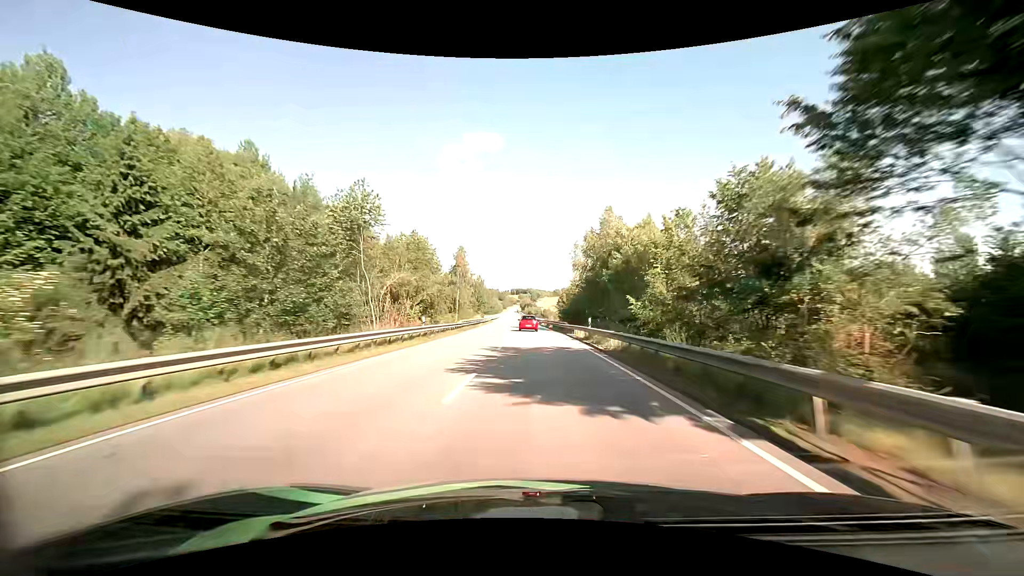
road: primary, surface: asphalt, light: Day
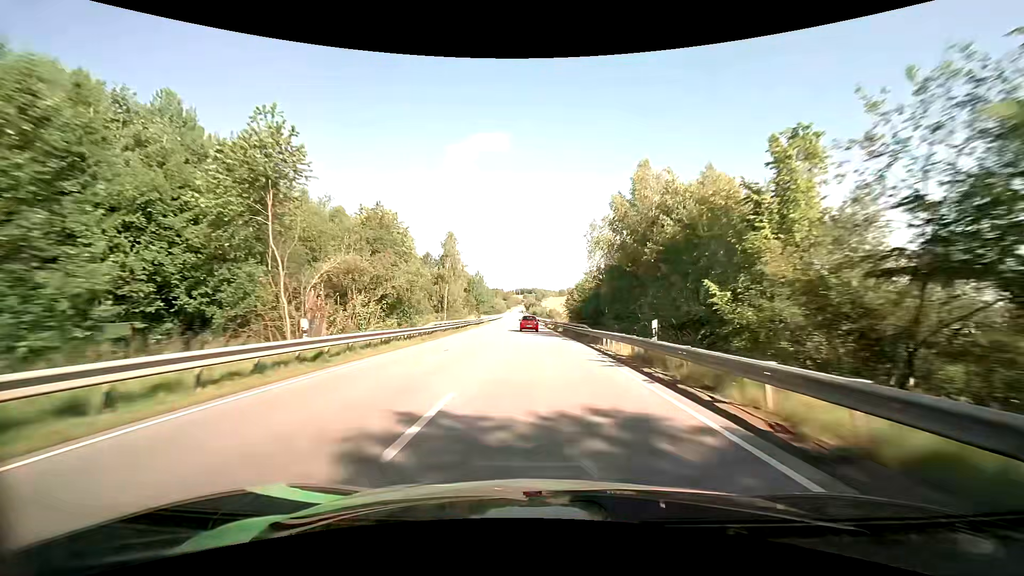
(-0.1, +14.8) m; 0°
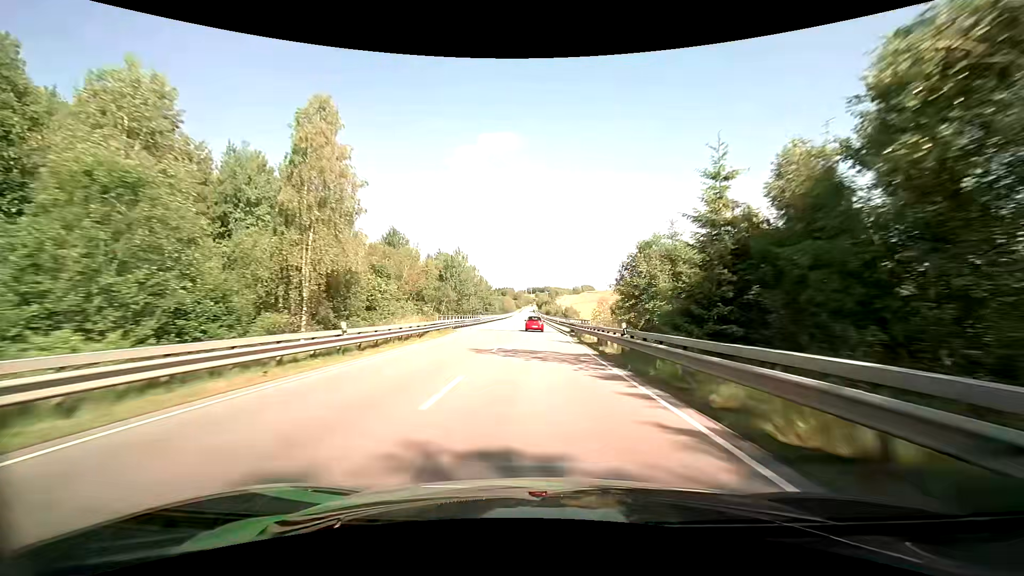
(-0.6, +44.9) m; -2°
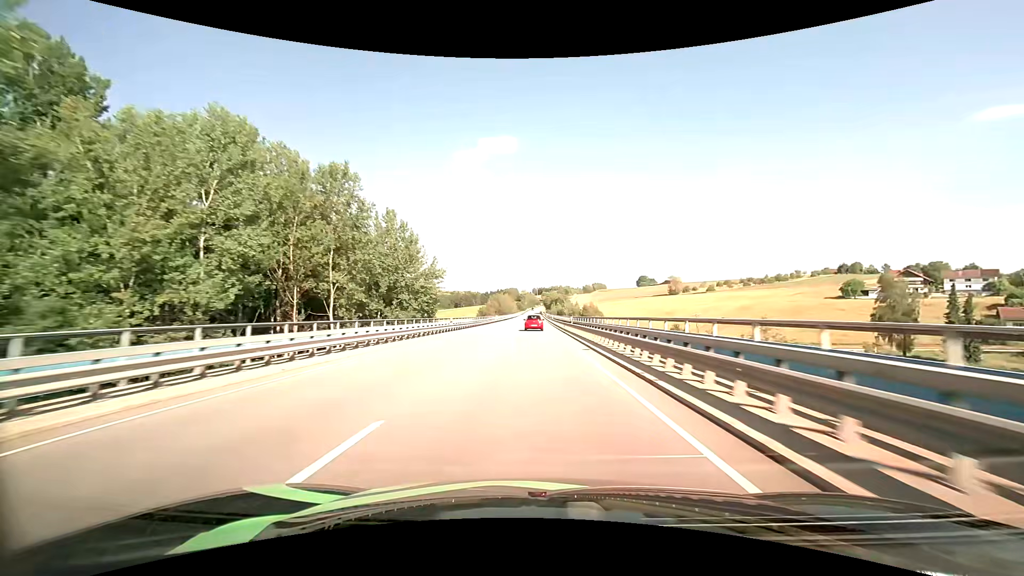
(-0.7, +75.8) m; -1°
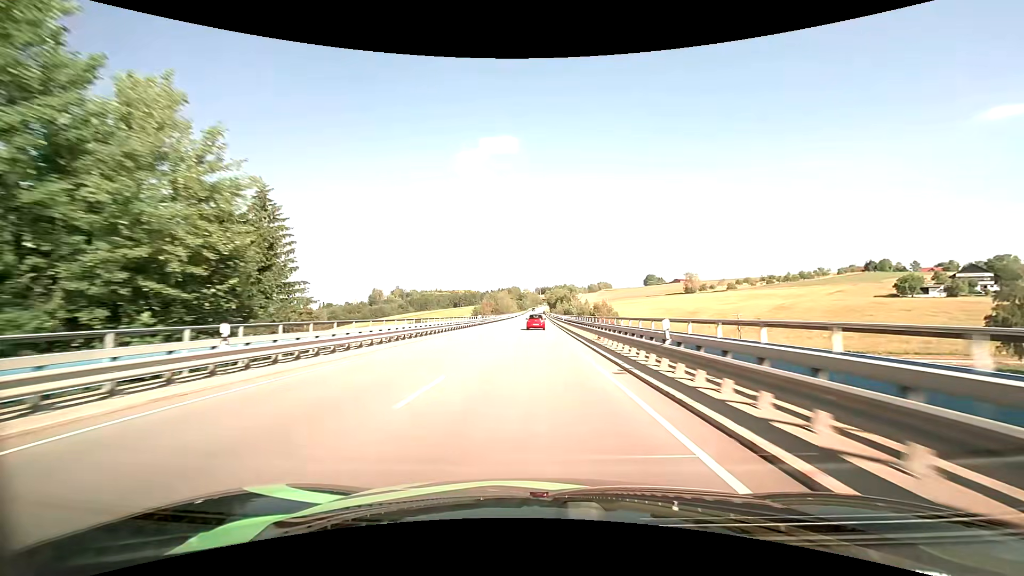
(-0.1, +30.4) m; 0°
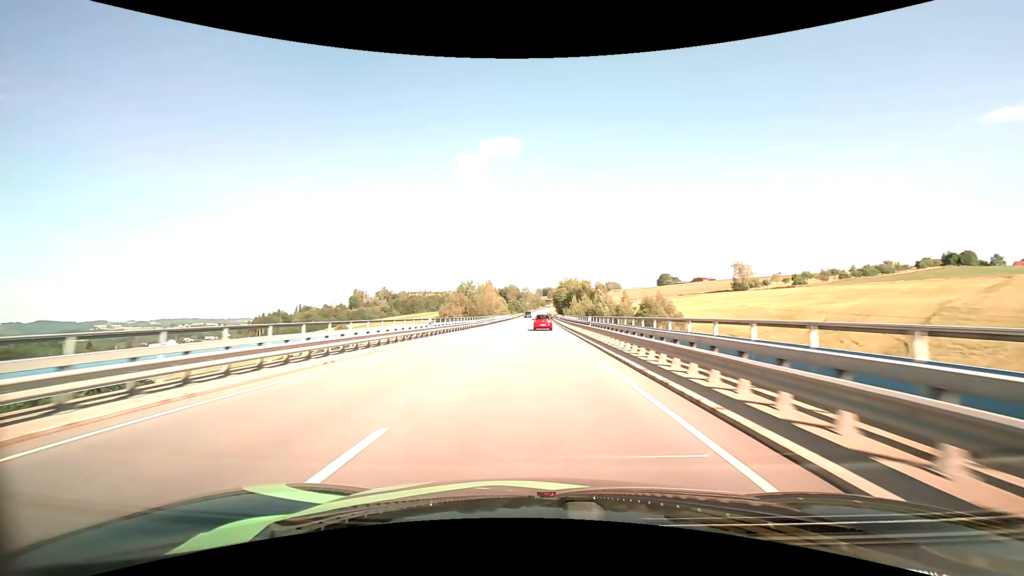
(-0.3, +76.2) m; 0°
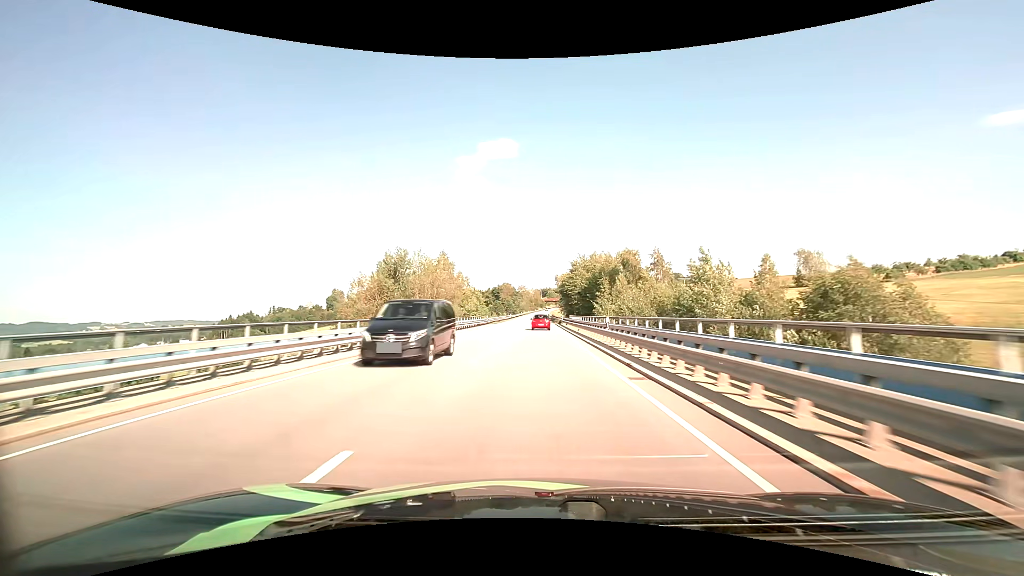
(+0.2, +60.6) m; 0°
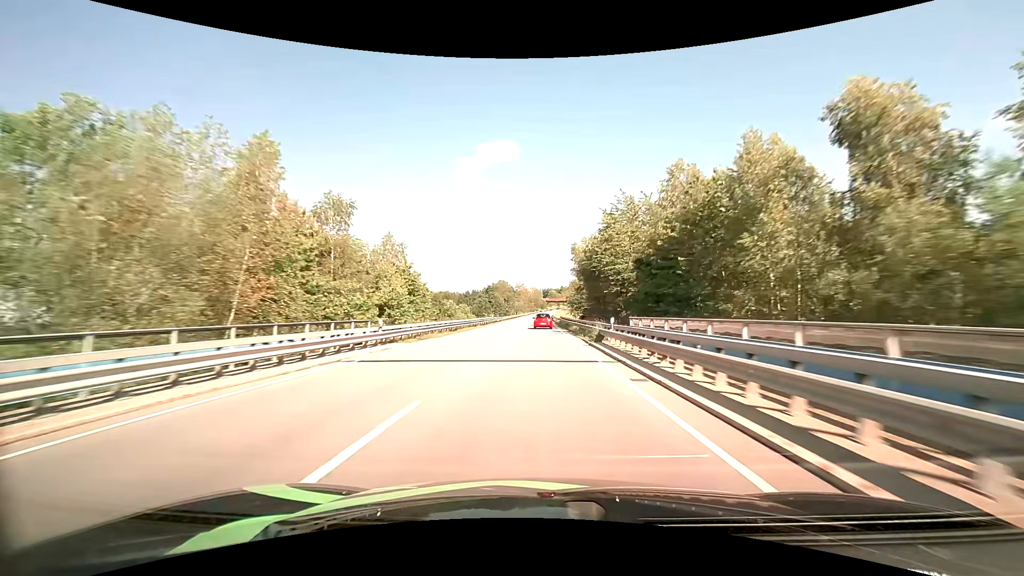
(0.0, +45.4) m; 0°
(0, +10) (0, +20) (0, +30) (0, +40) (0, +50) (0, +60) (0, +70) (0, +80) (0, +90) (0, +100) m
